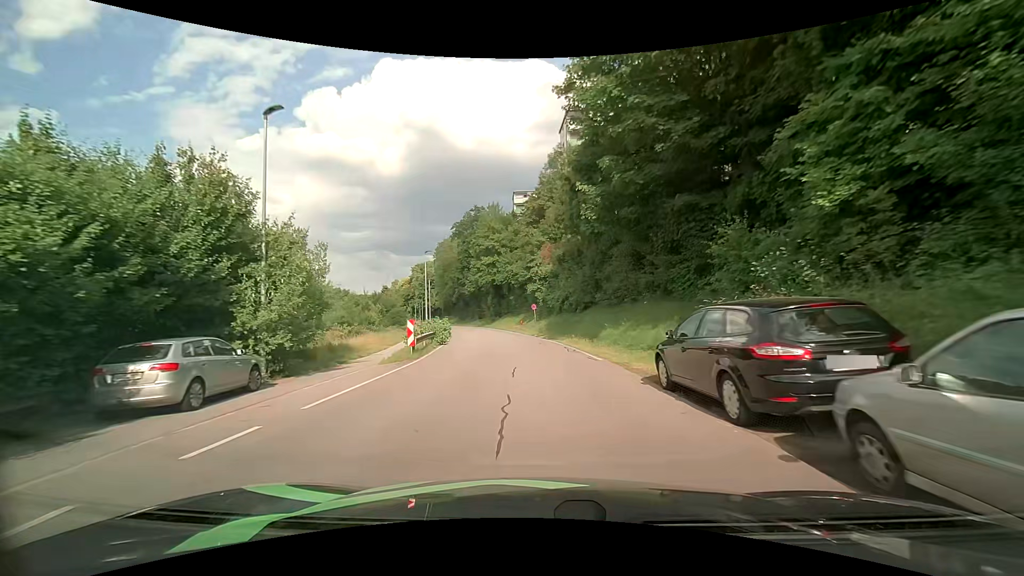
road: residential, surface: asphalt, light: Day
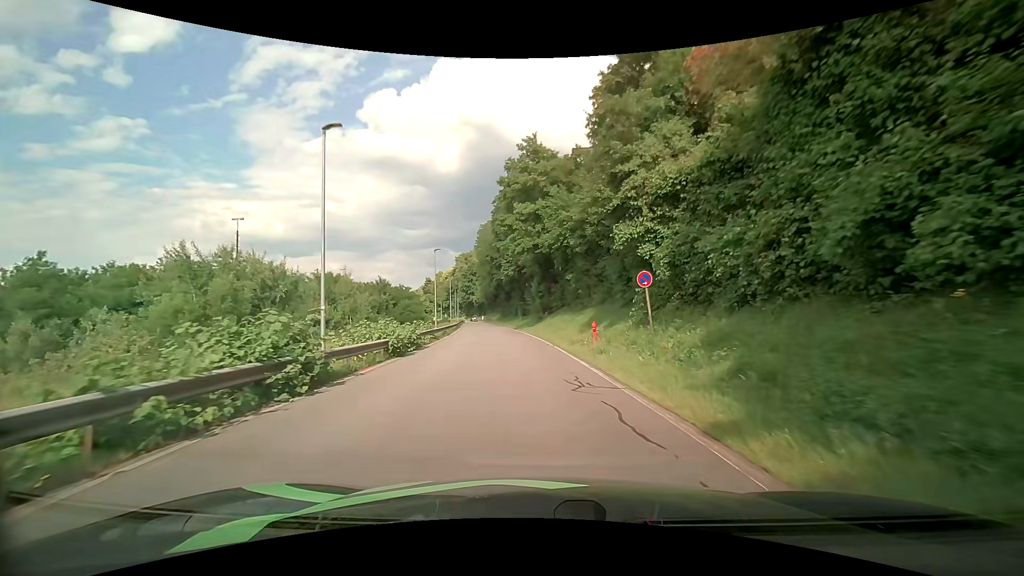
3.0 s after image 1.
(-1.6, +30.9) m; -6°
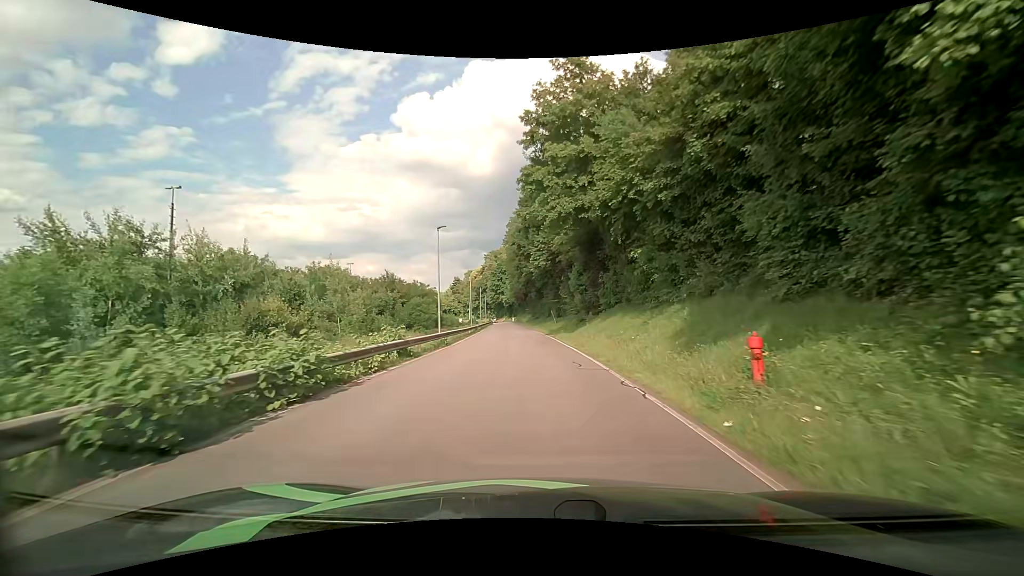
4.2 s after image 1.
(-0.5, +13.0) m; -4°
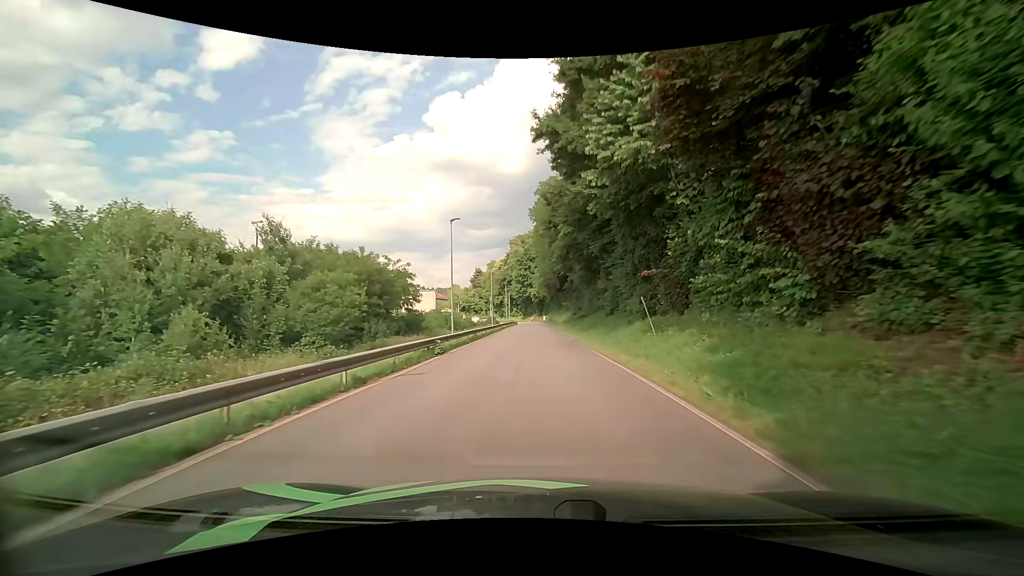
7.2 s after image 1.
(-1.4, +34.7) m; -4°
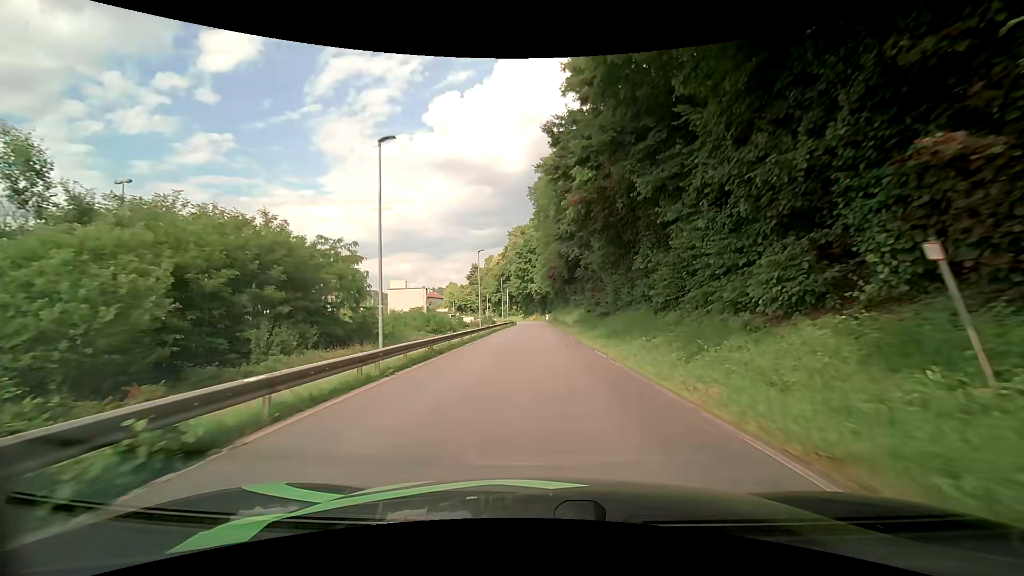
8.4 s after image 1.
(-0.1, +14.8) m; 0°
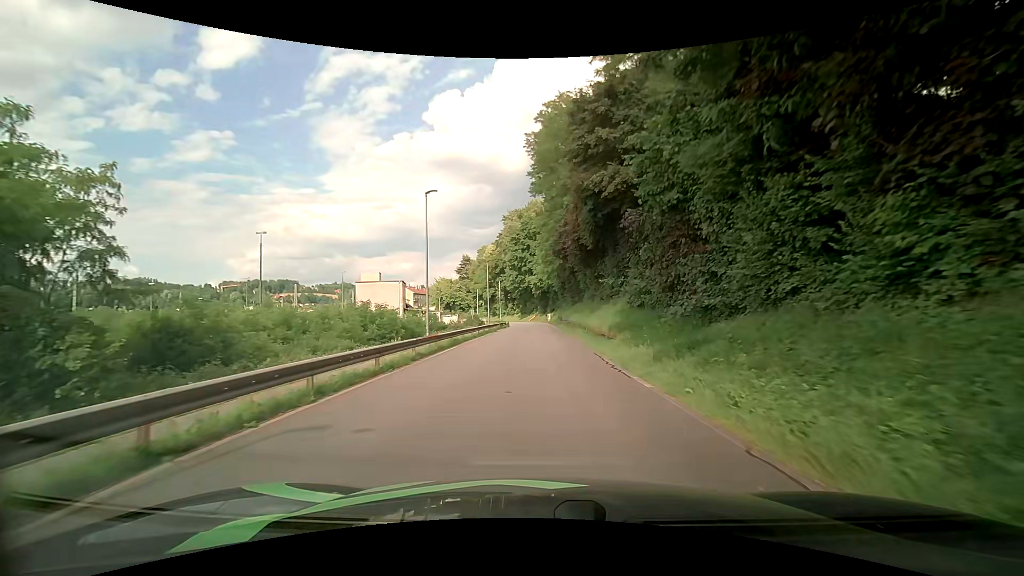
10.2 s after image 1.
(-0.1, +22.3) m; 0°
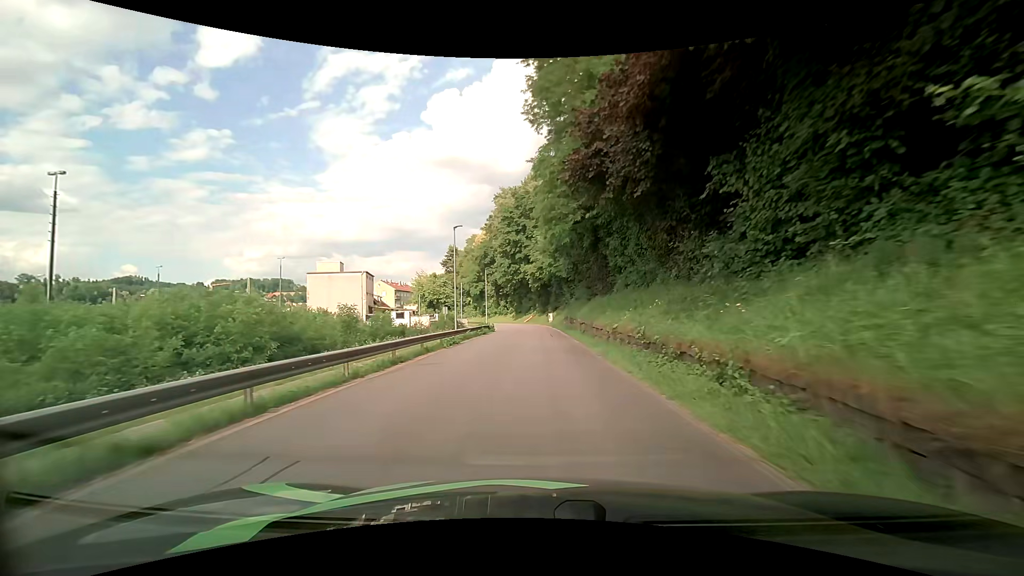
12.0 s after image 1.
(0.0, +21.7) m; -1°
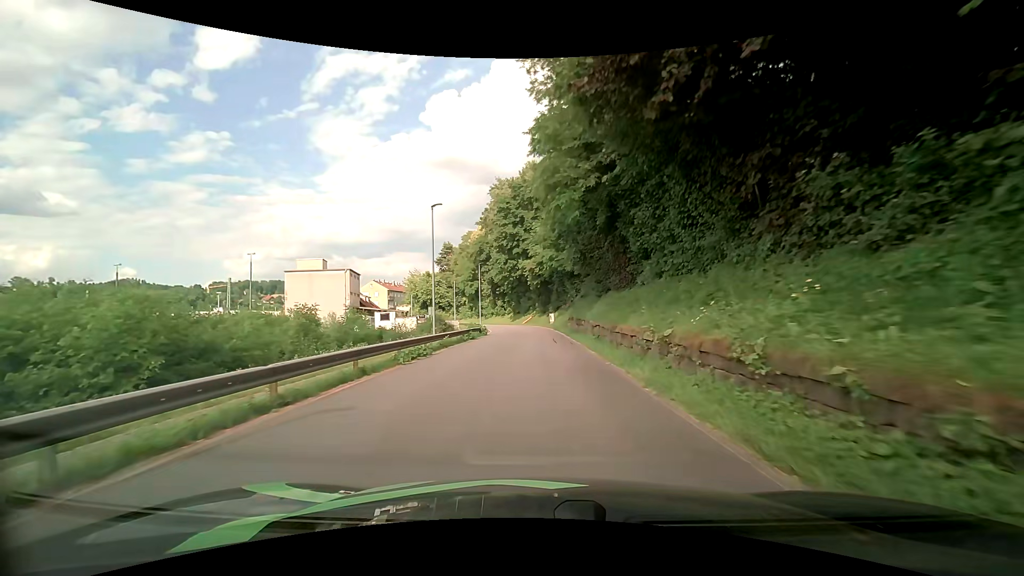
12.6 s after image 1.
(+0.1, +7.2) m; +1°
(0, +10) (0, +20) (0, +30) (0, +40) (0, +50) (-2, +60) (-4, +70) (-6, +79) (-10, +89) (-13, +98) m
